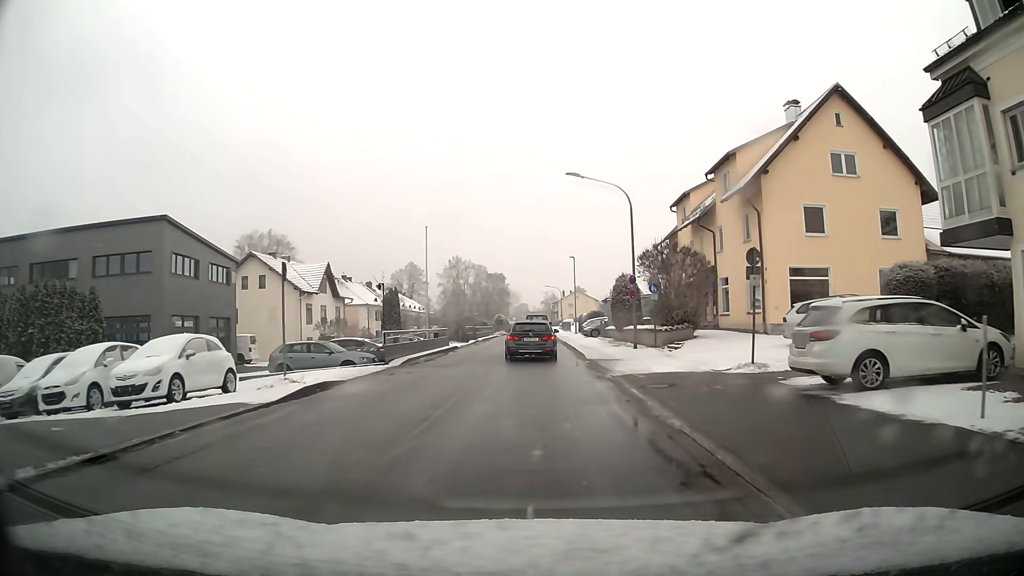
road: unclassified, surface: asphalt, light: Day
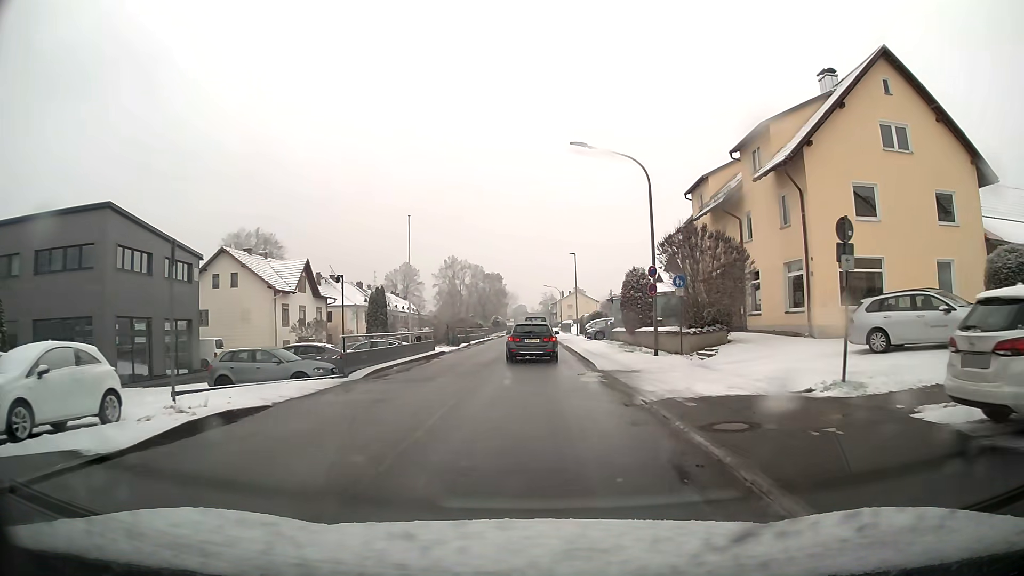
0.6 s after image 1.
(0.0, +5.1) m; 0°
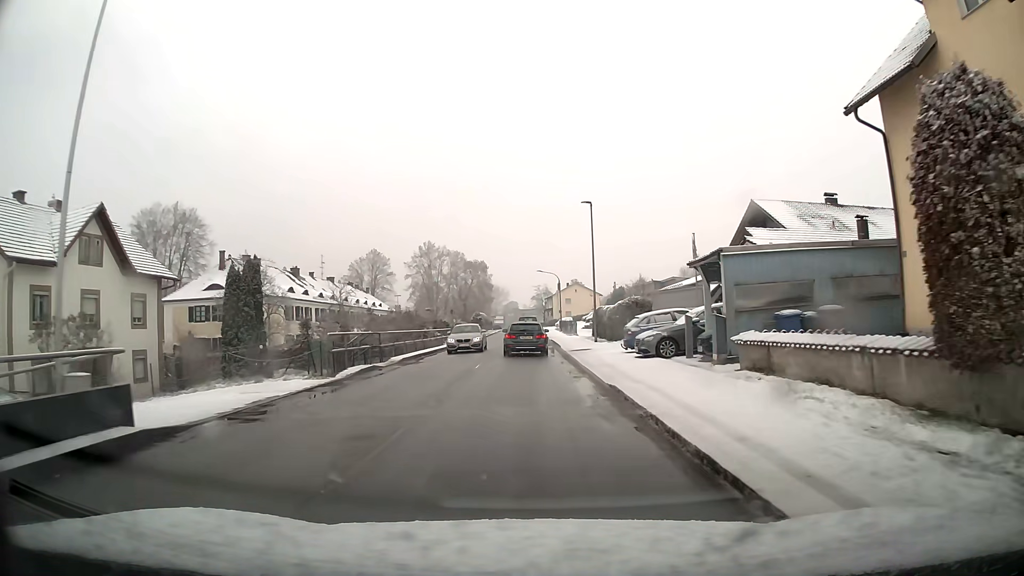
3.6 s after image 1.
(+0.3, +27.4) m; +1°
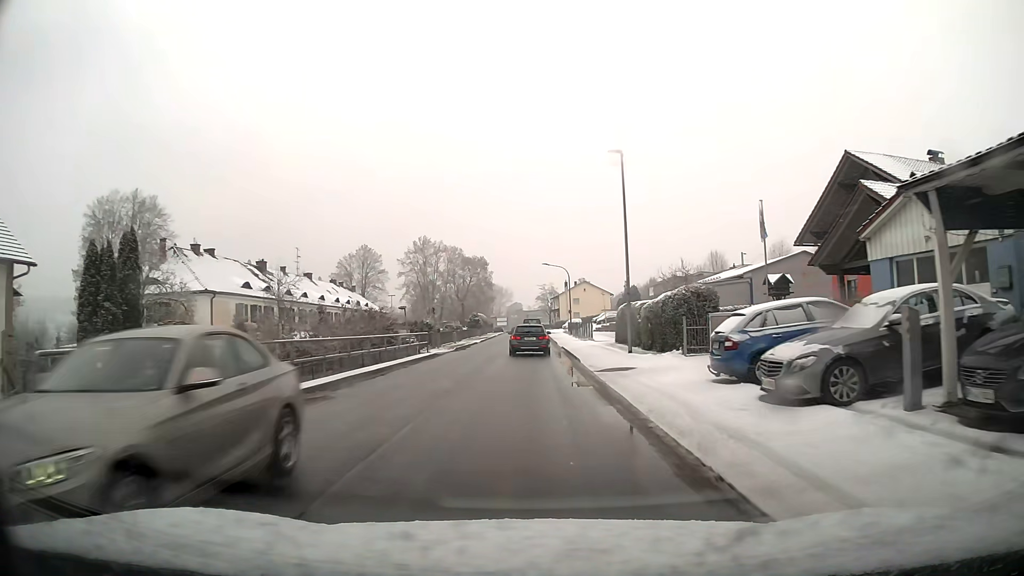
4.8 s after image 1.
(-0.1, +12.4) m; -1°
(0, +10) (0, +20) (0, +30) (0, +40) (0, +50) (0, +60) (0, +70) (0, +80) (0, +90) (0, +100) m
